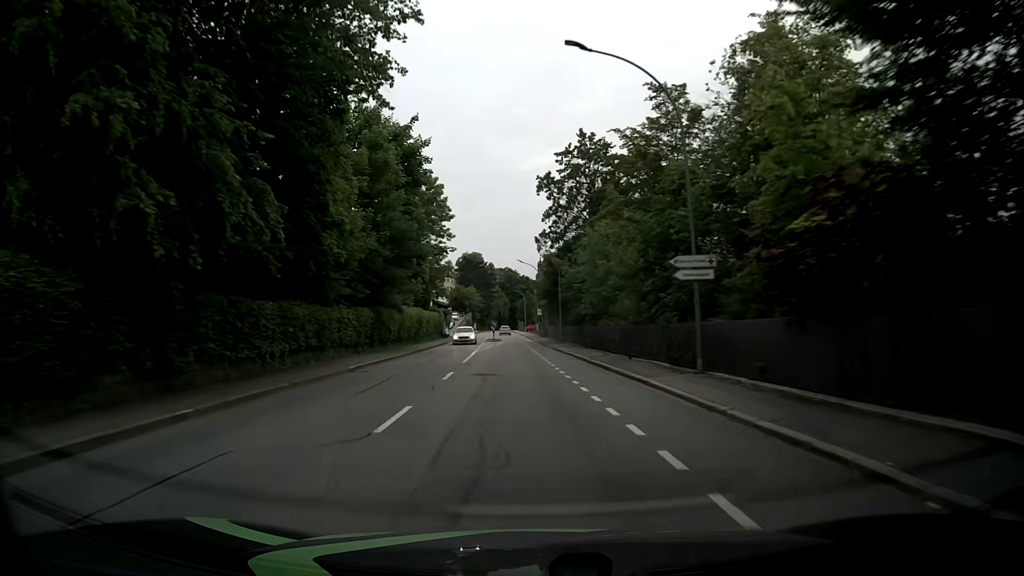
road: tertiary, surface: asphalt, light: Day
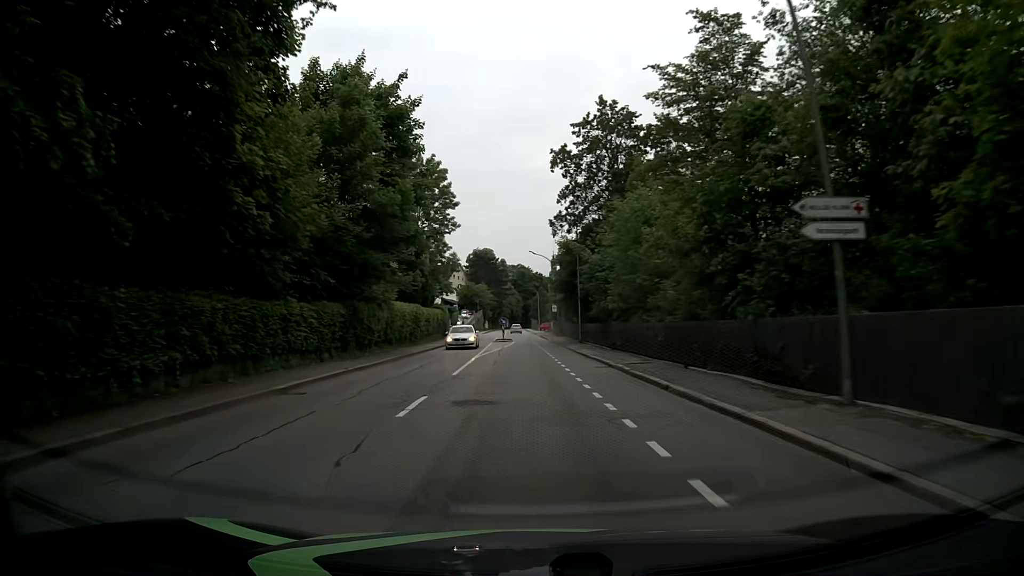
(-0.1, +7.4) m; -1°
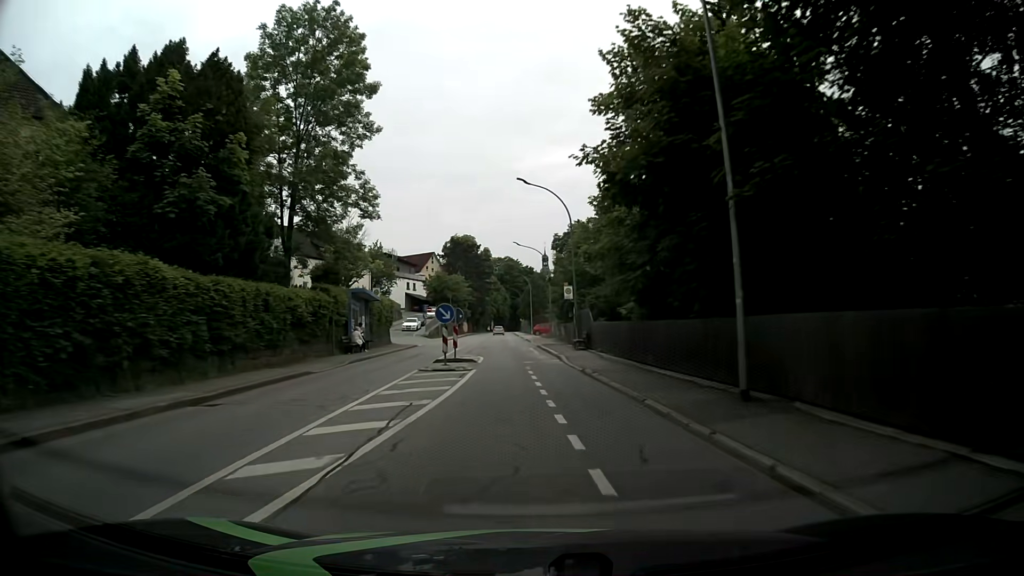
(-0.6, +35.5) m; 0°
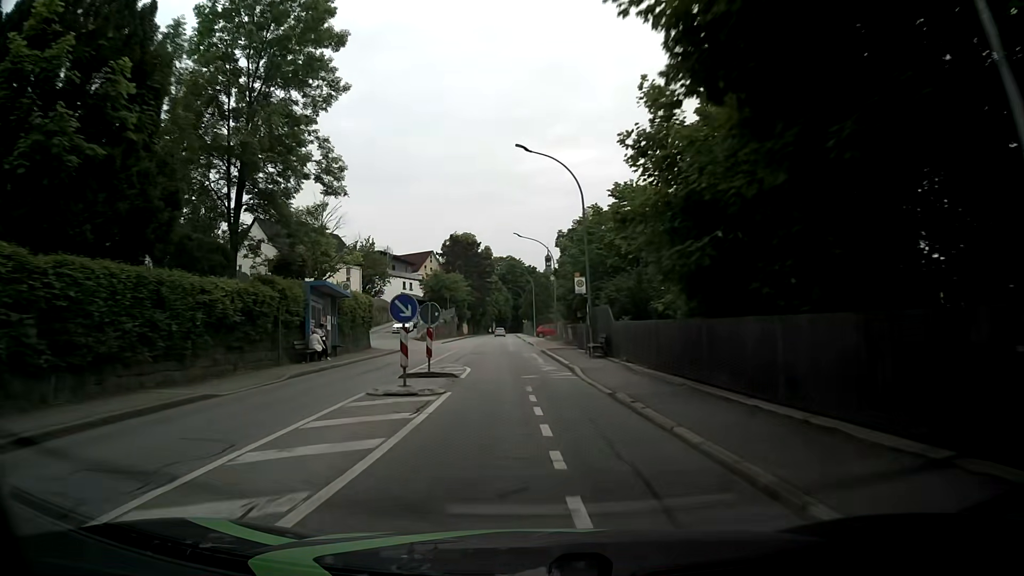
(0.0, +6.9) m; 0°
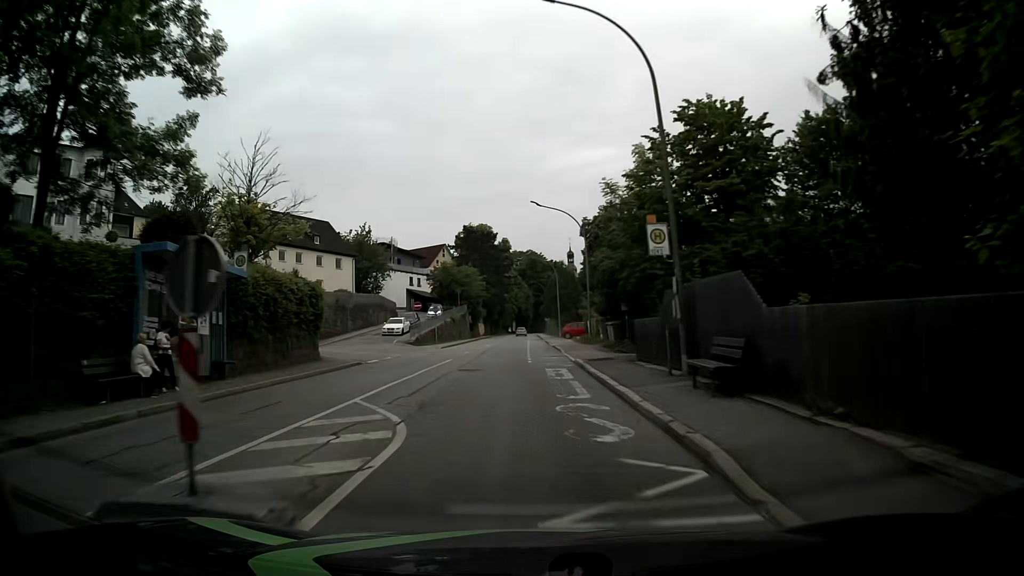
(-0.2, +14.0) m; -3°
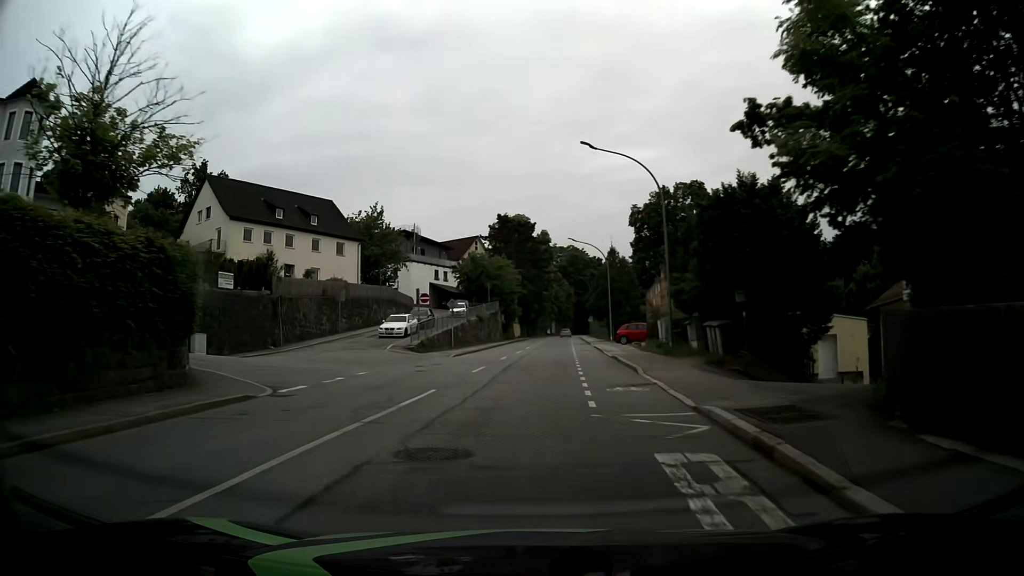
(-0.2, +14.1) m; -2°
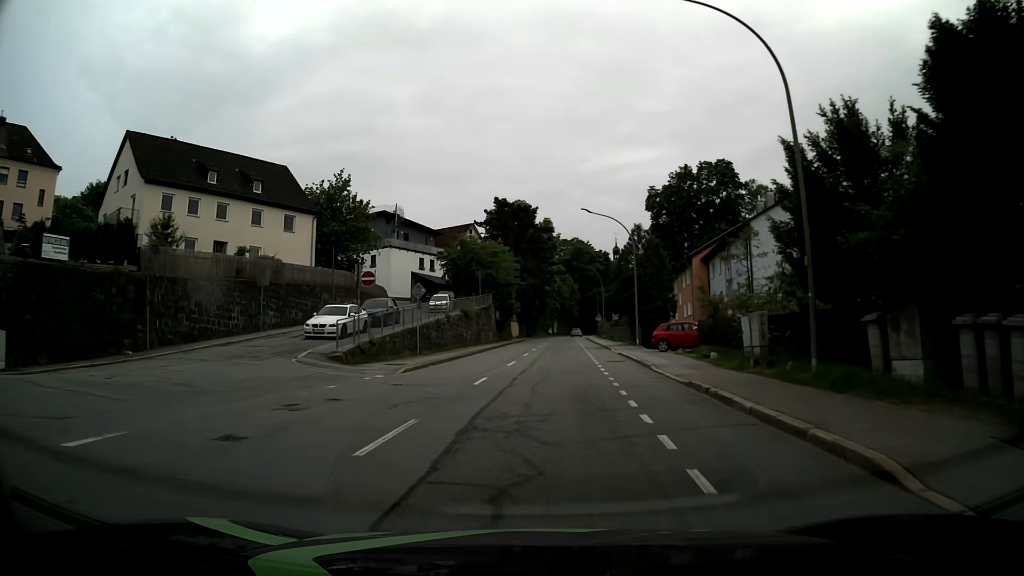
(-0.1, +14.2) m; 0°
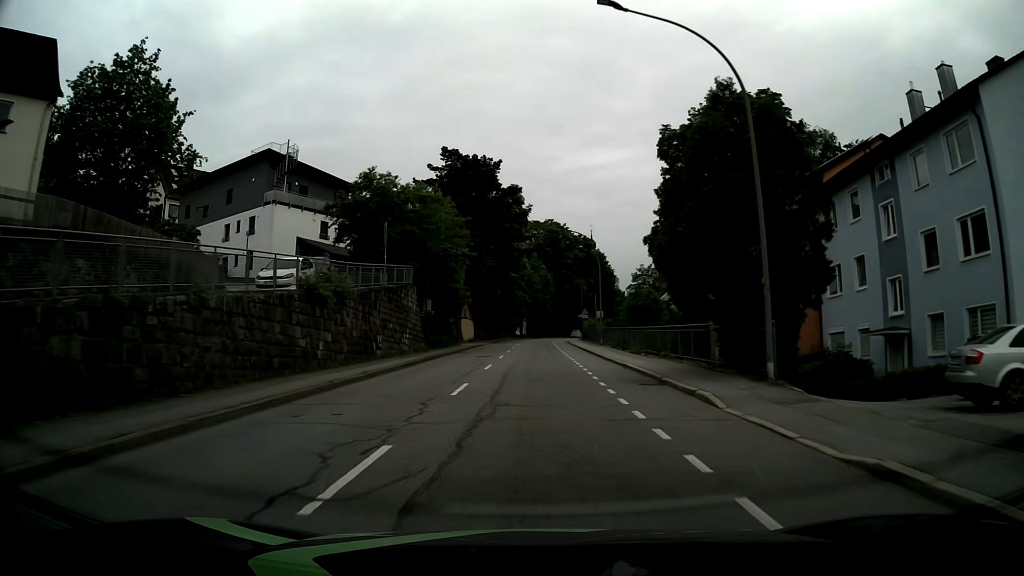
(+0.9, +29.3) m; +3°
(0, +10) (0, +20) (0, +30) (0, +40) (0, +50) (0, +60) (0, +70) (+1, +80) (+1, +90) (+3, +100) m
